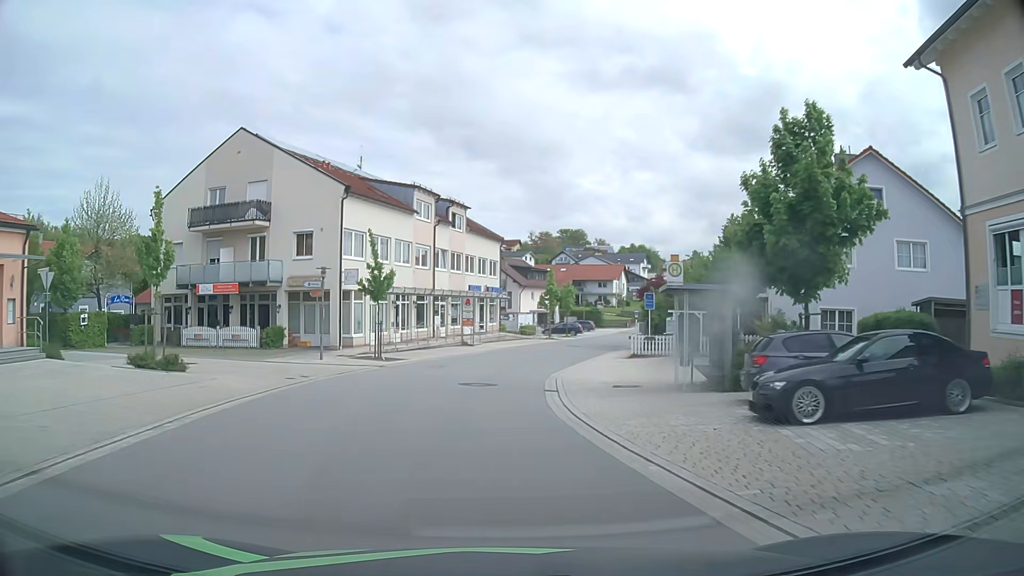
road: tertiary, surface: asphalt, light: Day
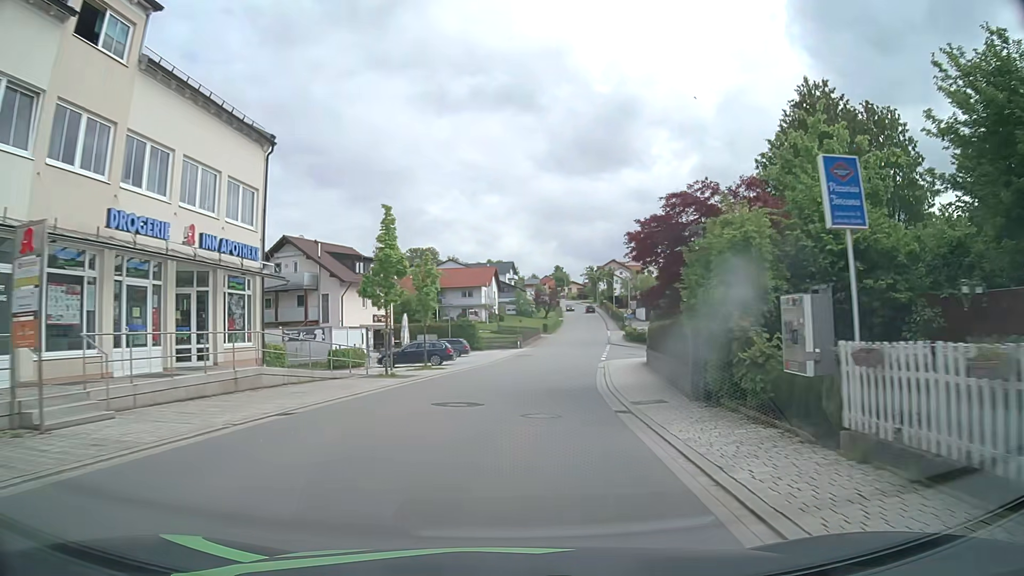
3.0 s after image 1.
(+2.4, +34.6) m; +13°
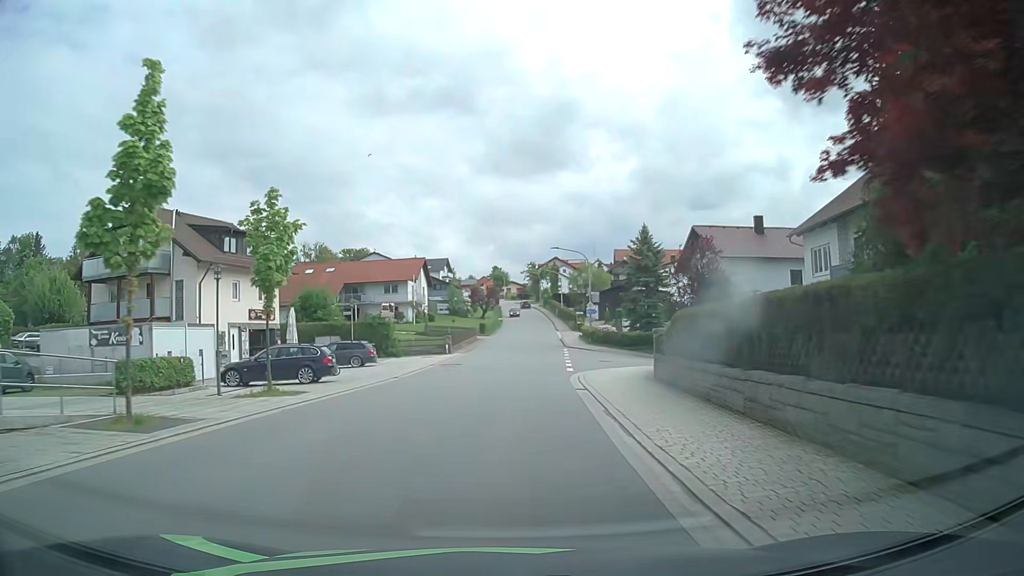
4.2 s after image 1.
(+0.7, +14.7) m; +4°
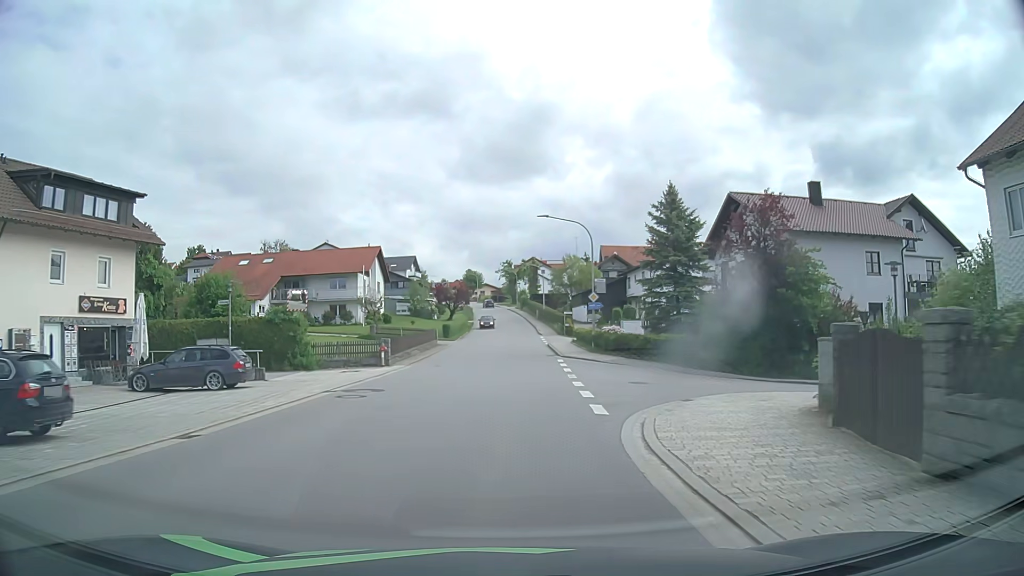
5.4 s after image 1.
(+0.5, +15.3) m; +3°
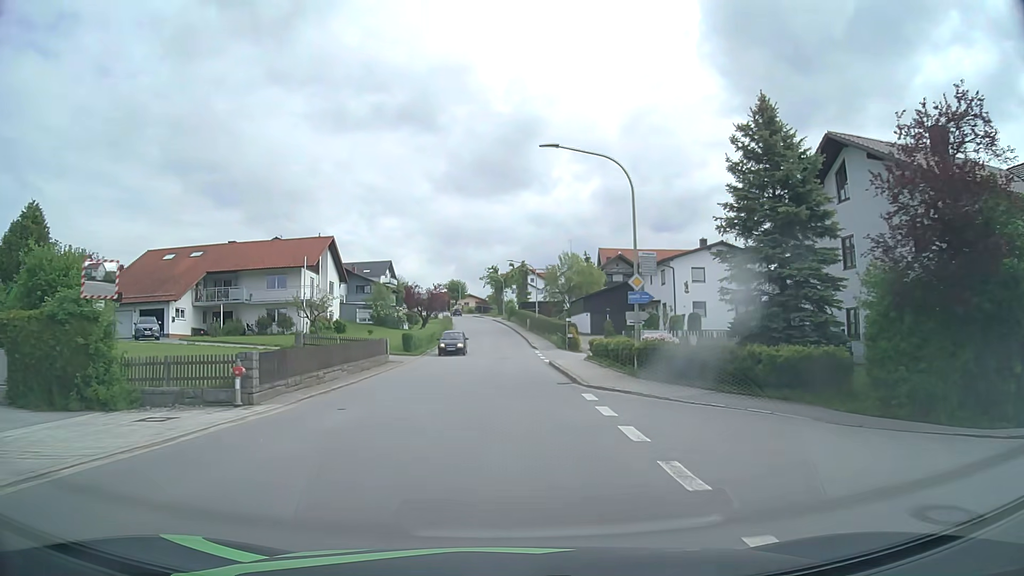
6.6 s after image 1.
(+0.2, +15.3) m; +1°
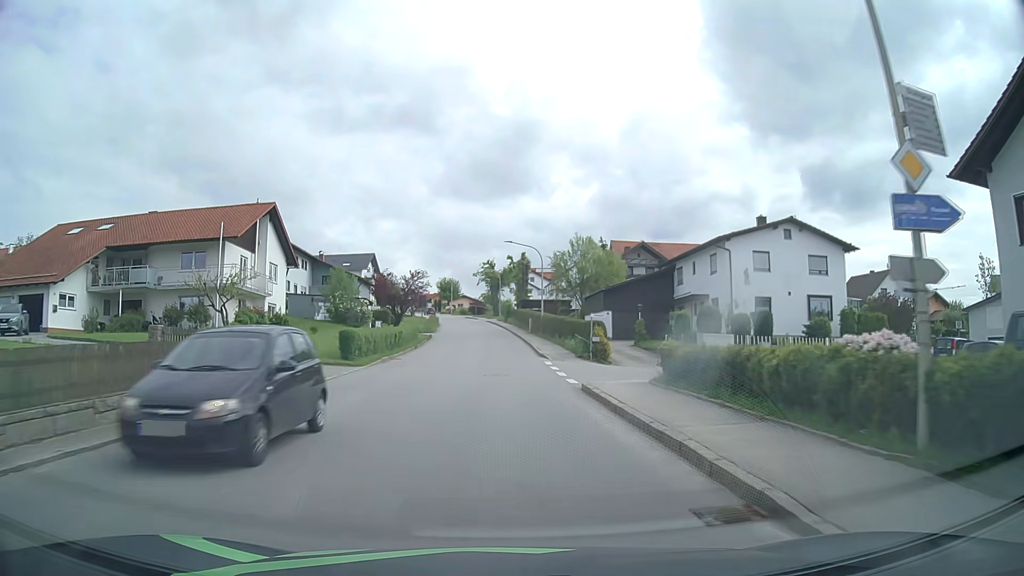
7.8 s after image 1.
(+0.1, +15.2) m; 0°
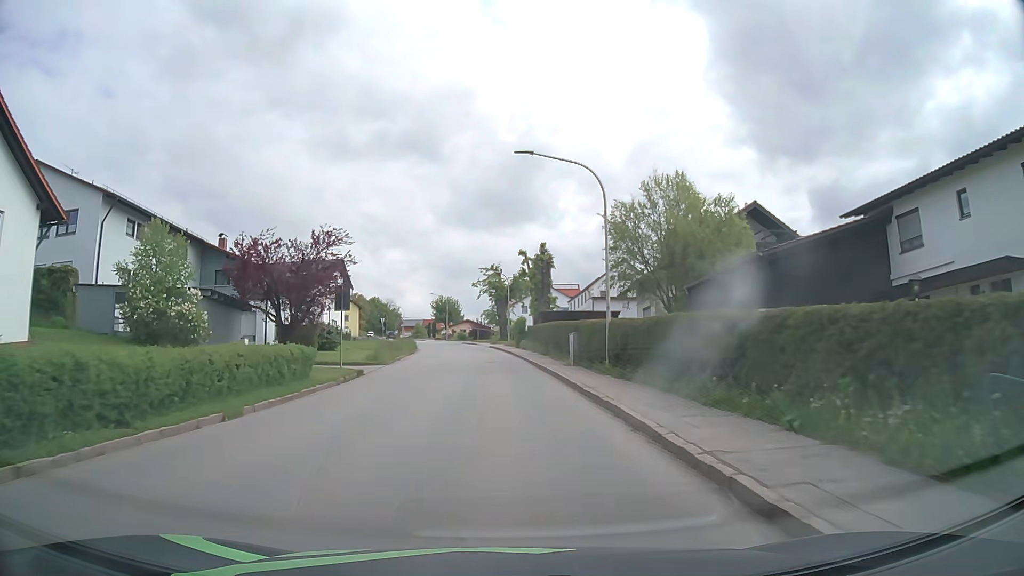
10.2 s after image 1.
(0.0, +29.8) m; -1°
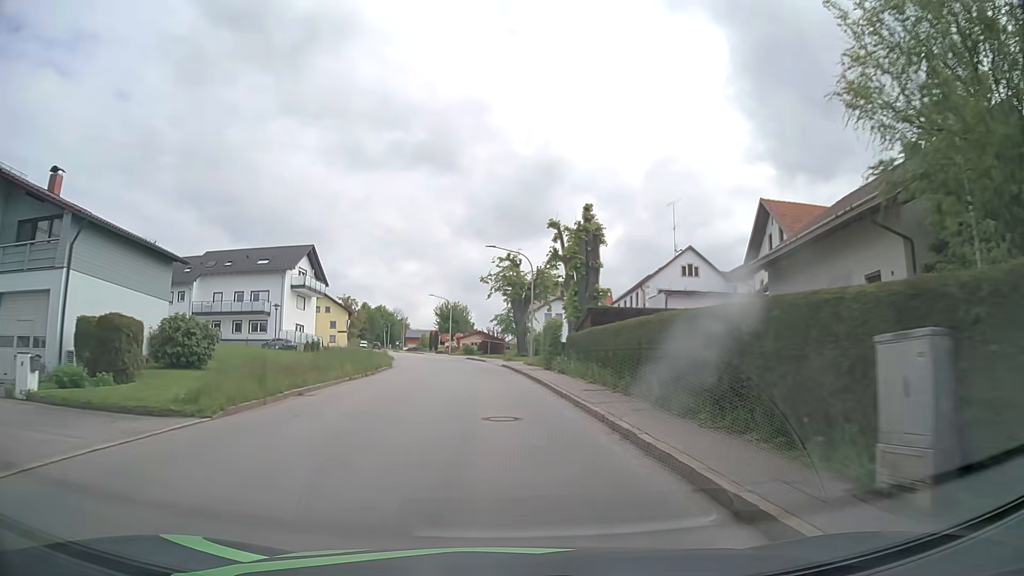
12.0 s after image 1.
(-0.2, +22.1) m; -1°
